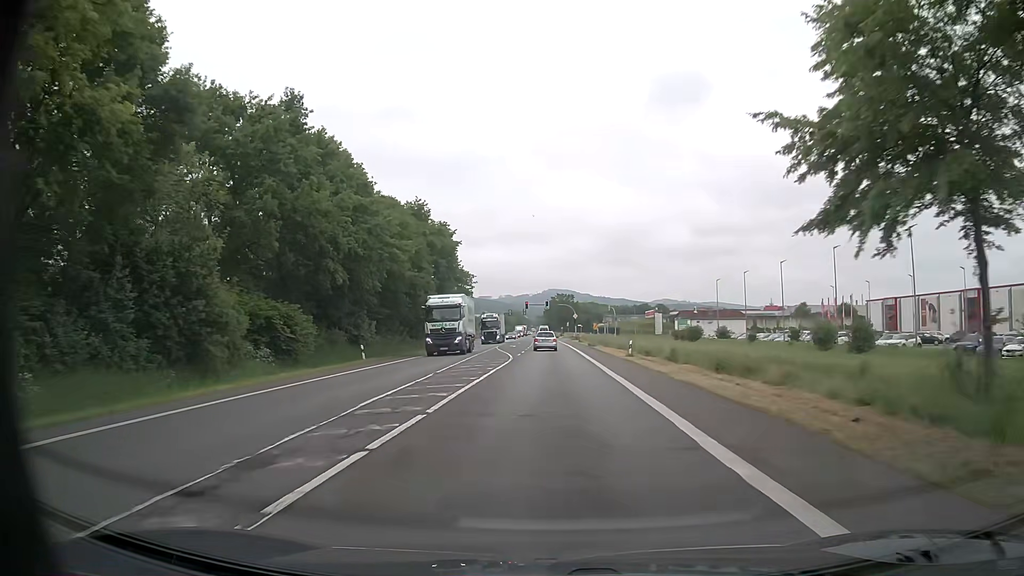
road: primary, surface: asphalt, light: Day
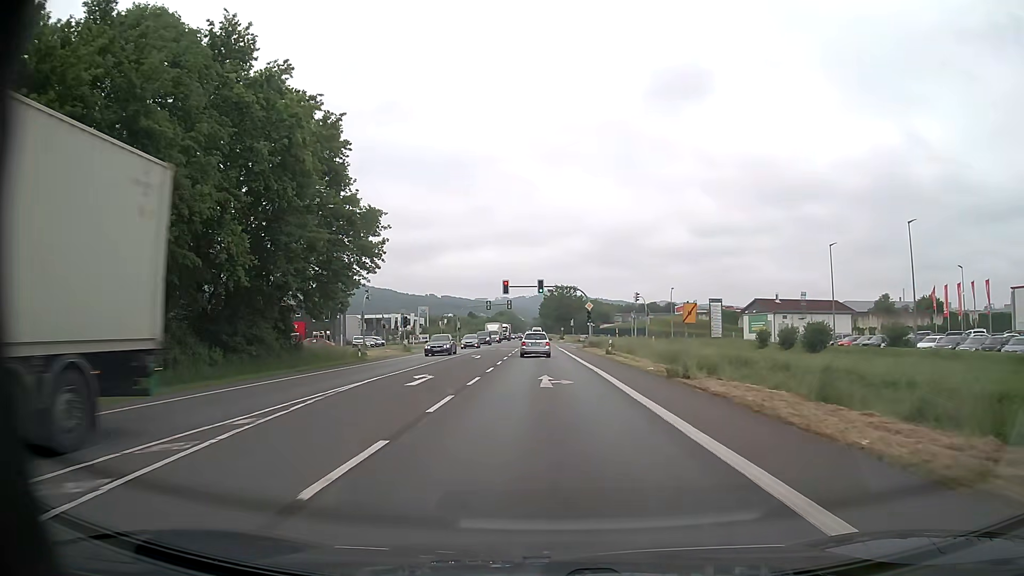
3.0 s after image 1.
(+0.2, +46.2) m; 0°
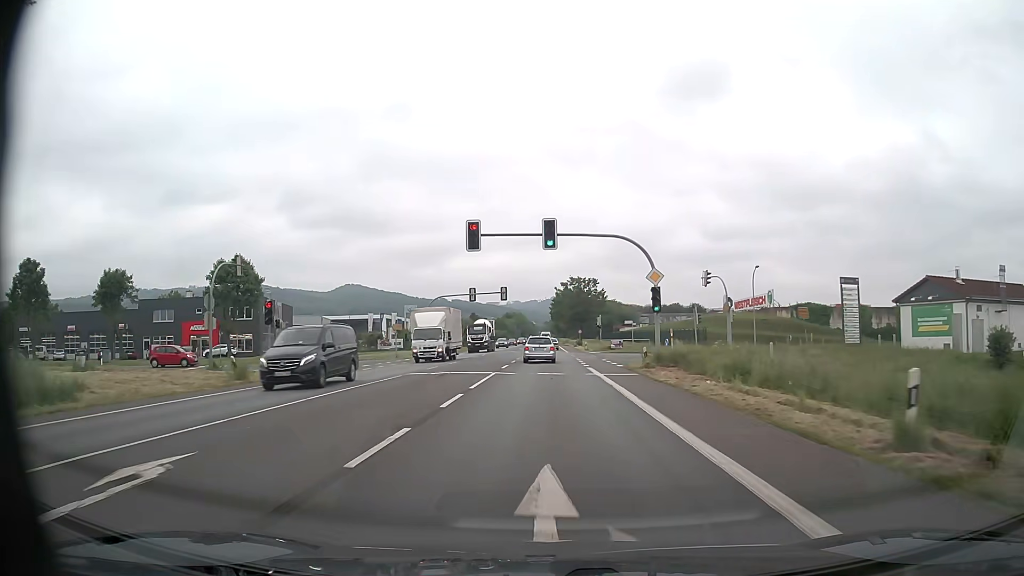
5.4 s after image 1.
(-0.1, +35.3) m; -1°
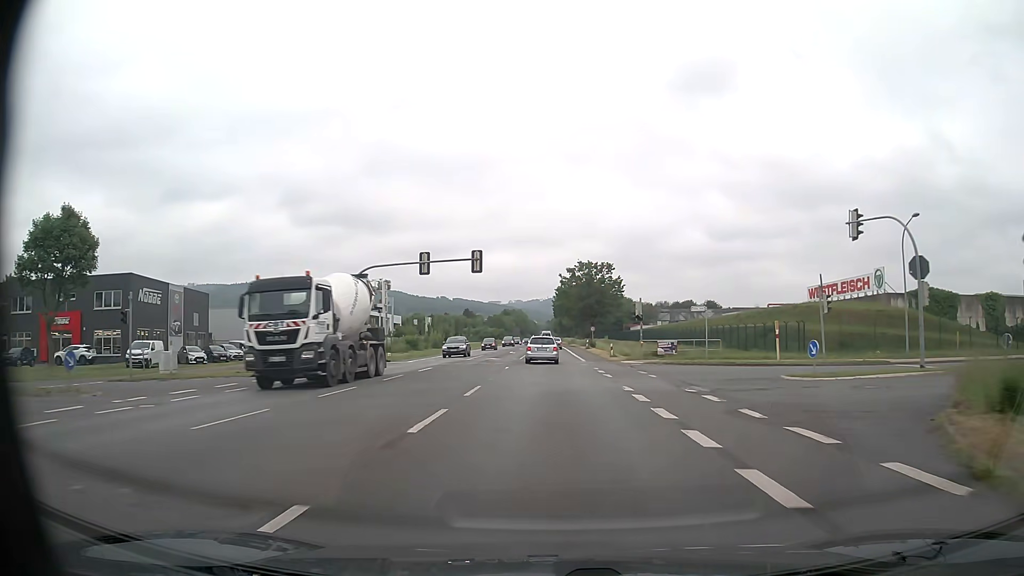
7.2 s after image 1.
(-0.1, +28.2) m; 0°
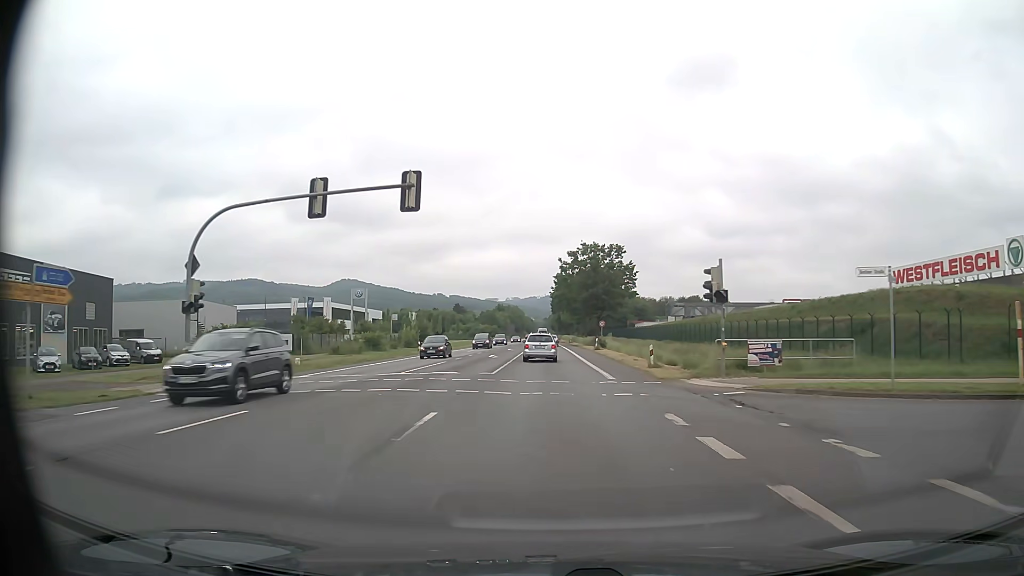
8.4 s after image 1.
(0.0, +19.3) m; 0°
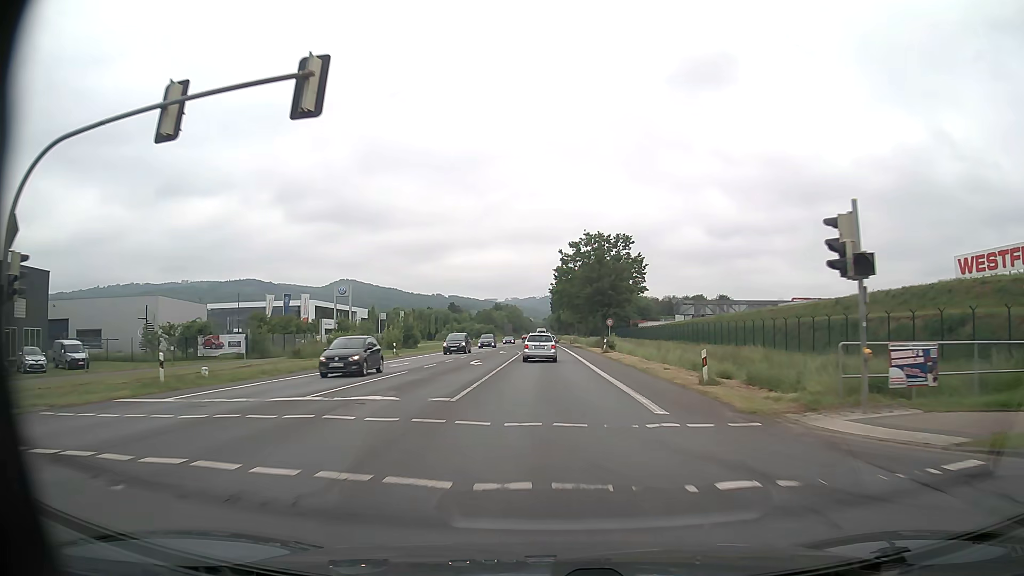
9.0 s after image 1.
(0.0, +9.7) m; 0°
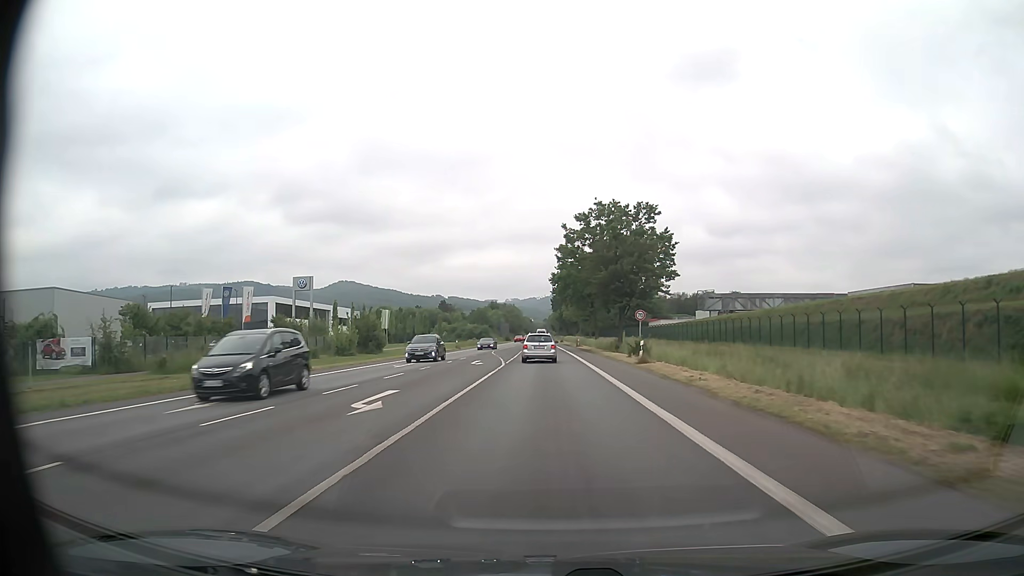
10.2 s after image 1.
(0.0, +19.7) m; 0°
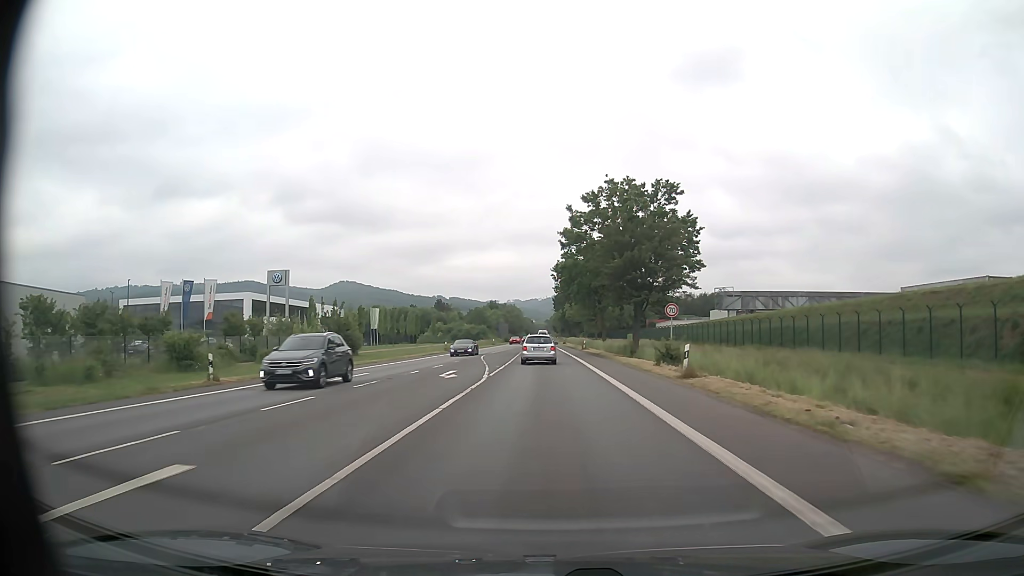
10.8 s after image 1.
(0.0, +9.9) m; 0°
(0, +10) (0, +20) (0, +30) (0, +40) (0, +50) (0, +60) (-1, +70) (-1, +80) (-1, +90) (-1, +100) m
